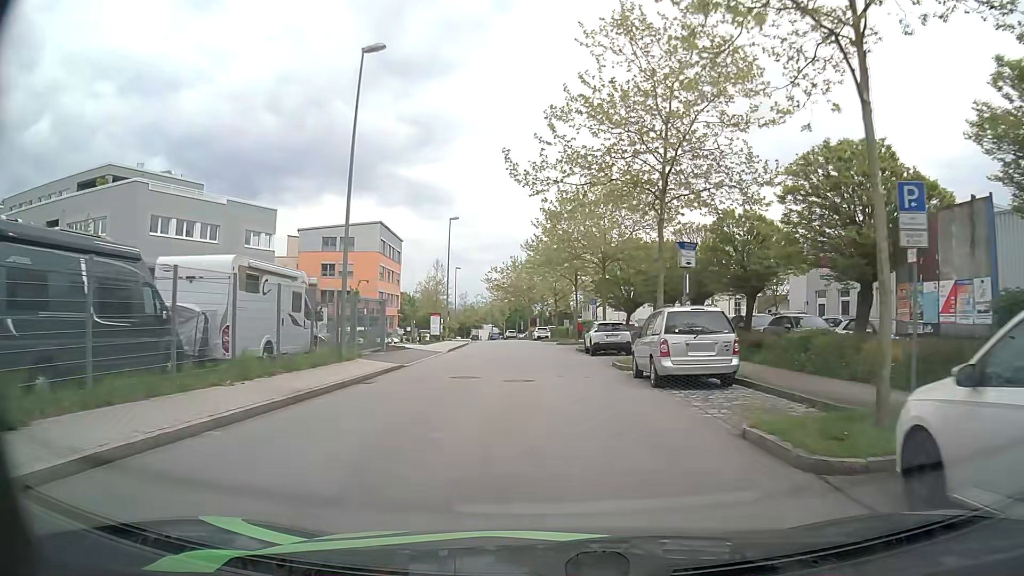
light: Day
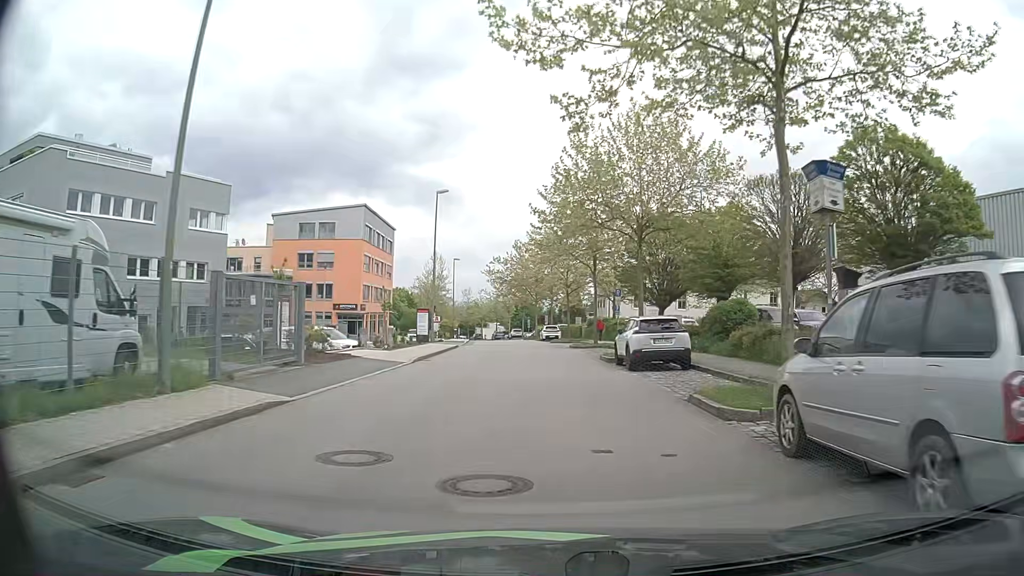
(-0.1, +10.8) m; -1°
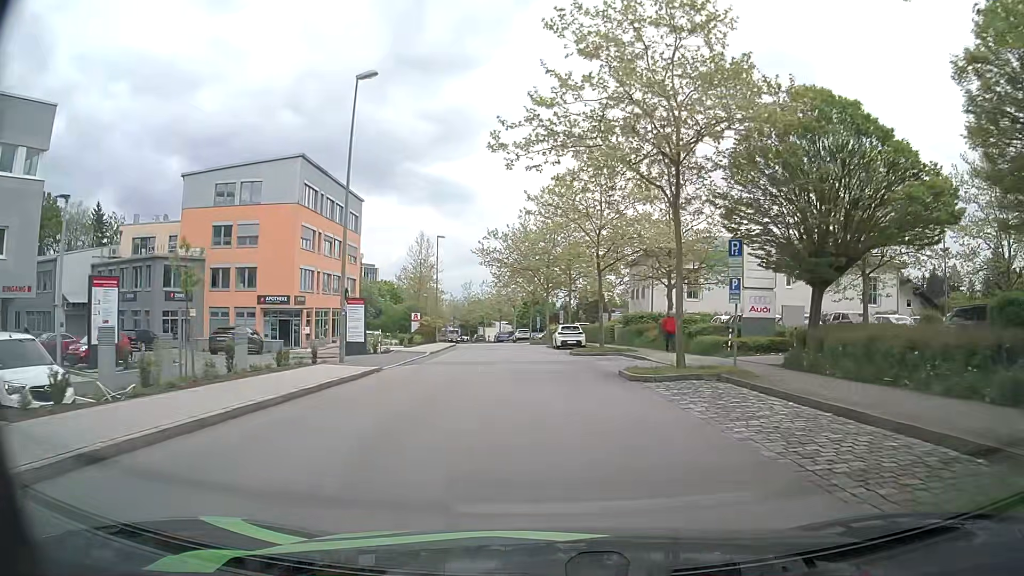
(-0.1, +21.9) m; -1°
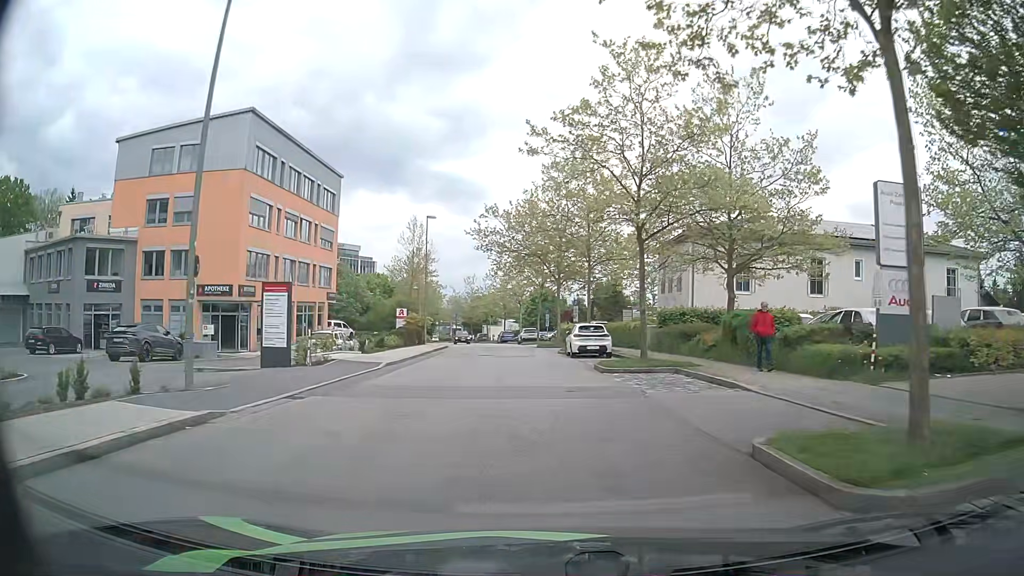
(0.0, +10.8) m; -1°
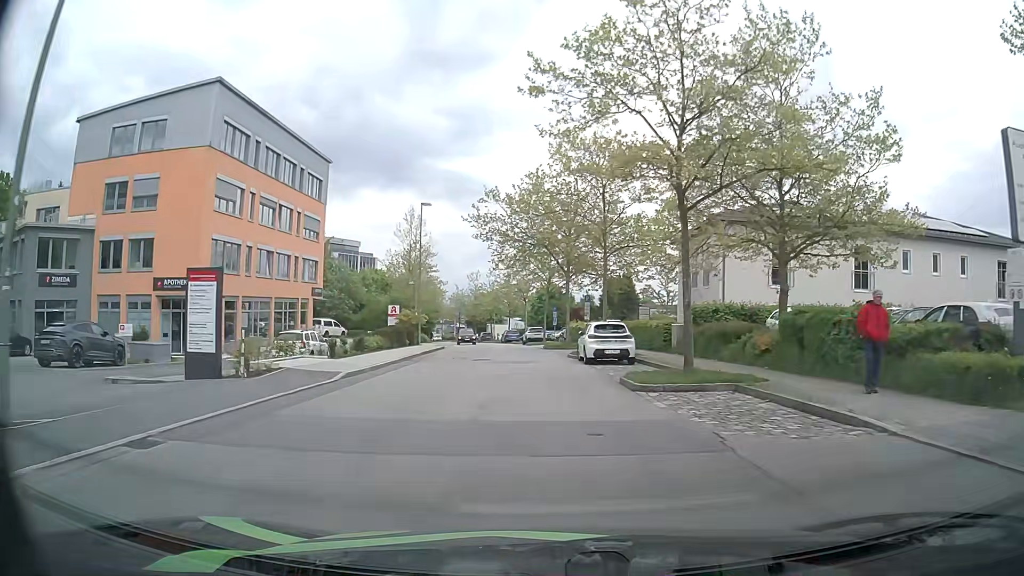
(0.0, +5.4) m; -2°
